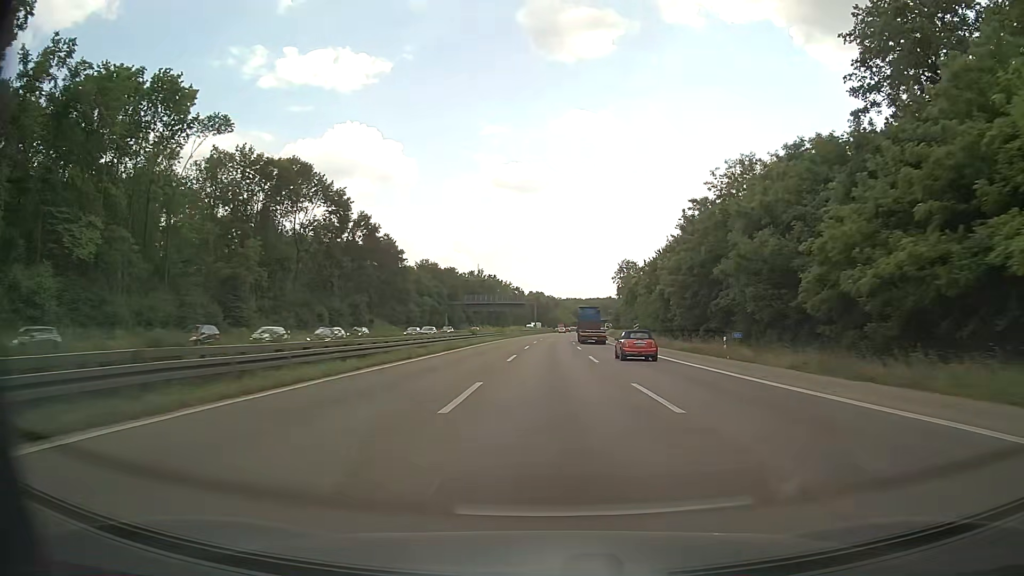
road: motorway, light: Day
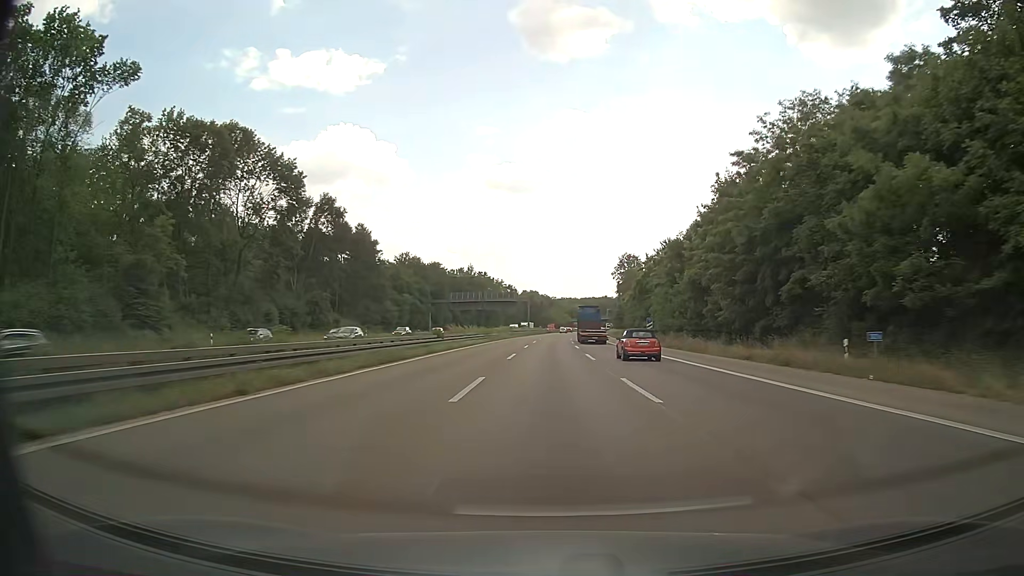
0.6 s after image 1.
(0.0, +16.5) m; 0°
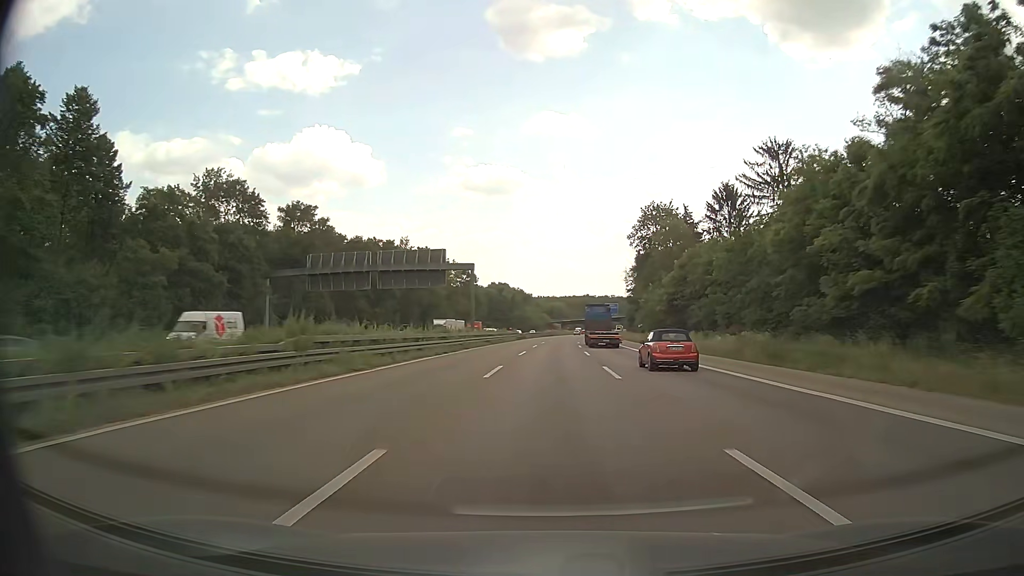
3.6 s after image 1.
(+1.3, +82.6) m; +2°
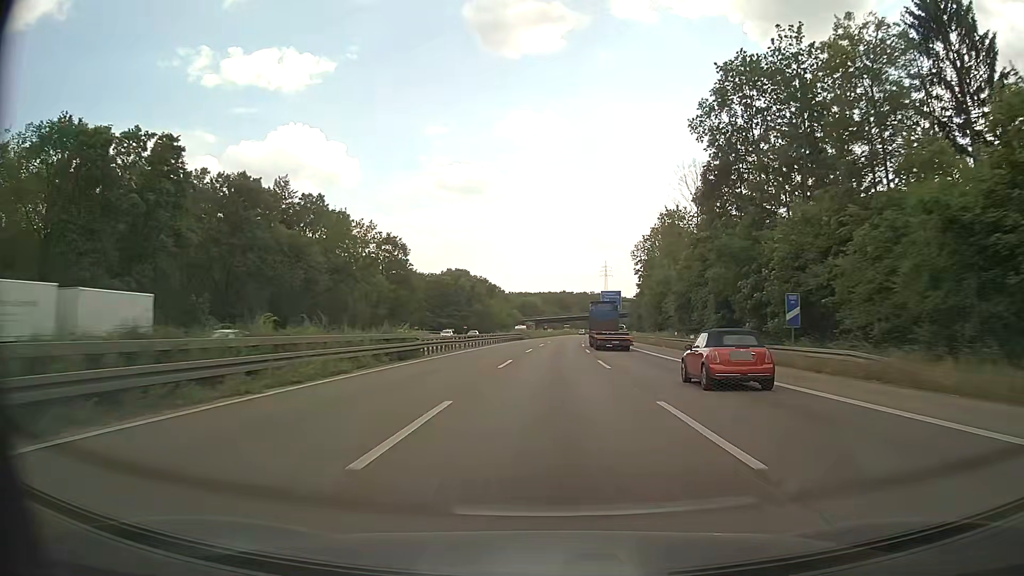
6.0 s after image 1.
(+1.3, +66.3) m; +2°
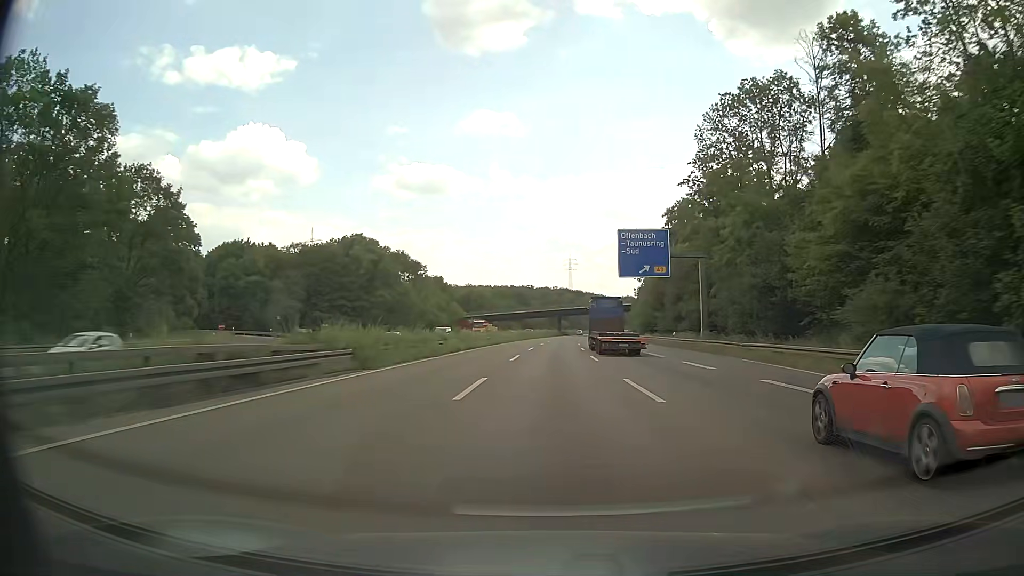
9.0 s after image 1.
(+2.6, +82.9) m; +4°
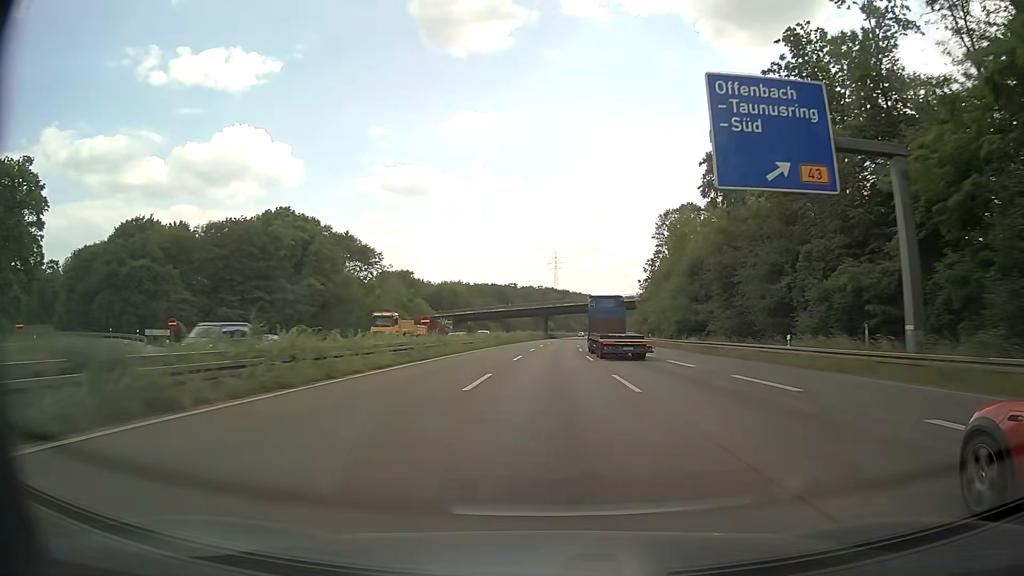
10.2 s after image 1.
(+0.4, +33.2) m; +1°
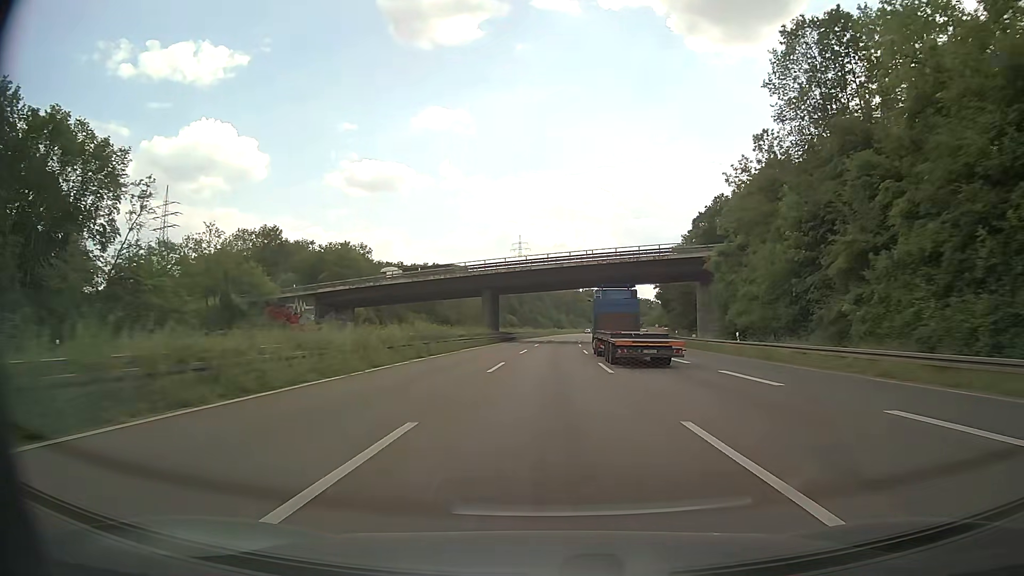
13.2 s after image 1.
(+2.3, +83.1) m; +3°
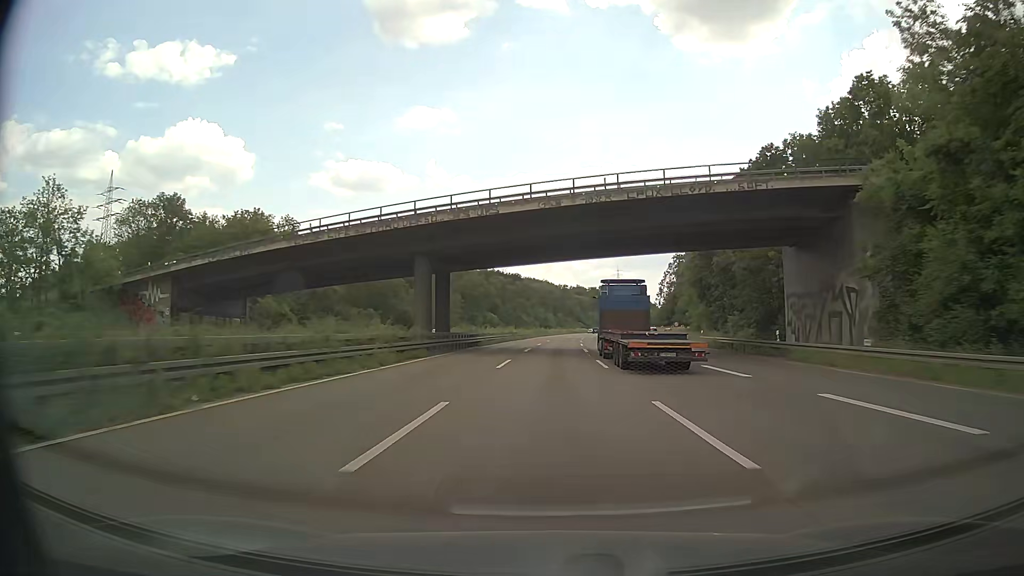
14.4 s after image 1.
(+0.4, +33.2) m; +1°
(0, +10) (0, +20) (0, +30) (+1, +40) (+1, +50) (+1, +60) (+2, +70) (+2, +80) (+3, +90) (+3, +100) m
